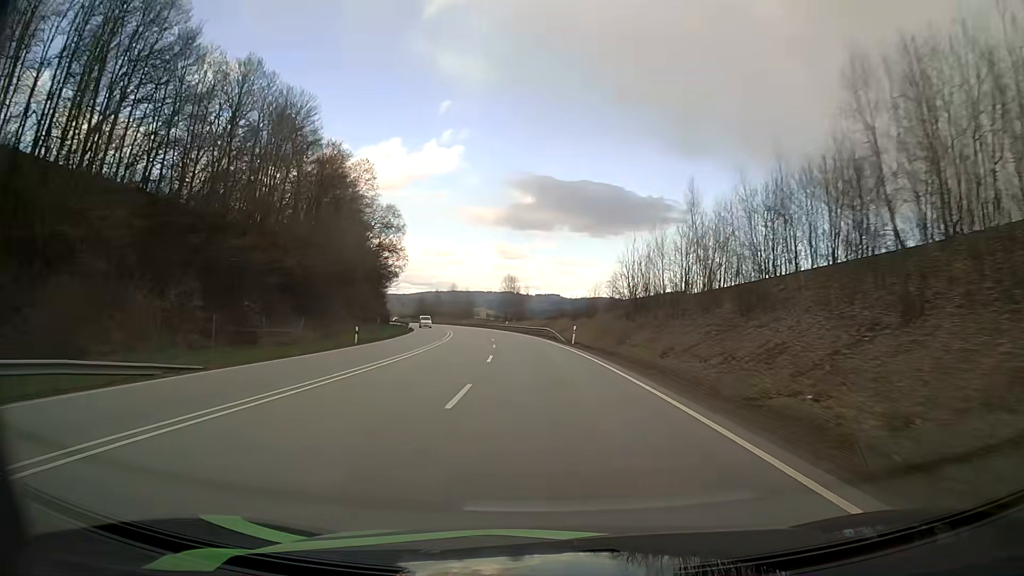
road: primary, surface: asphalt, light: Day
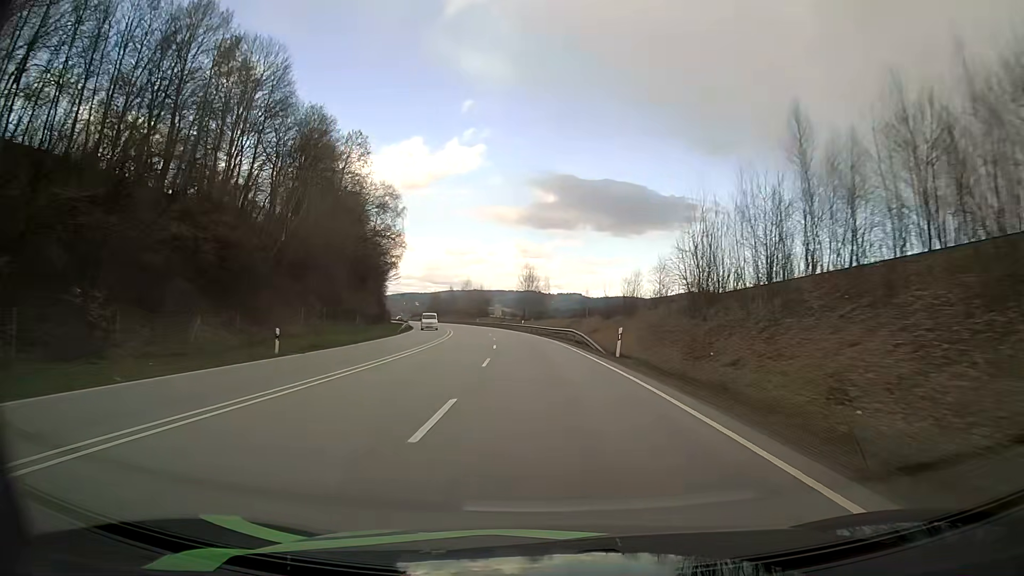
(-0.2, +15.2) m; -2°
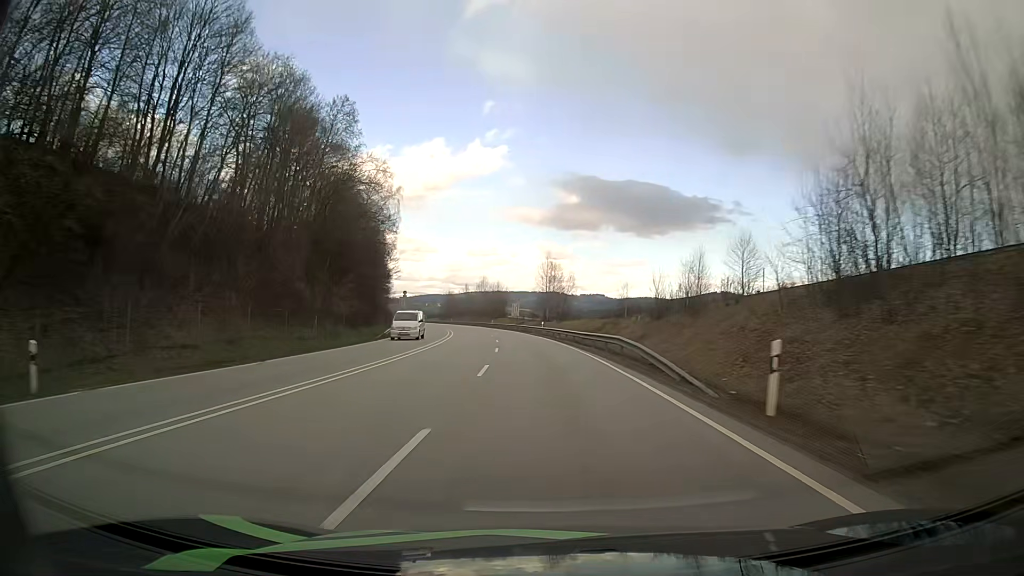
(-0.3, +15.2) m; -2°
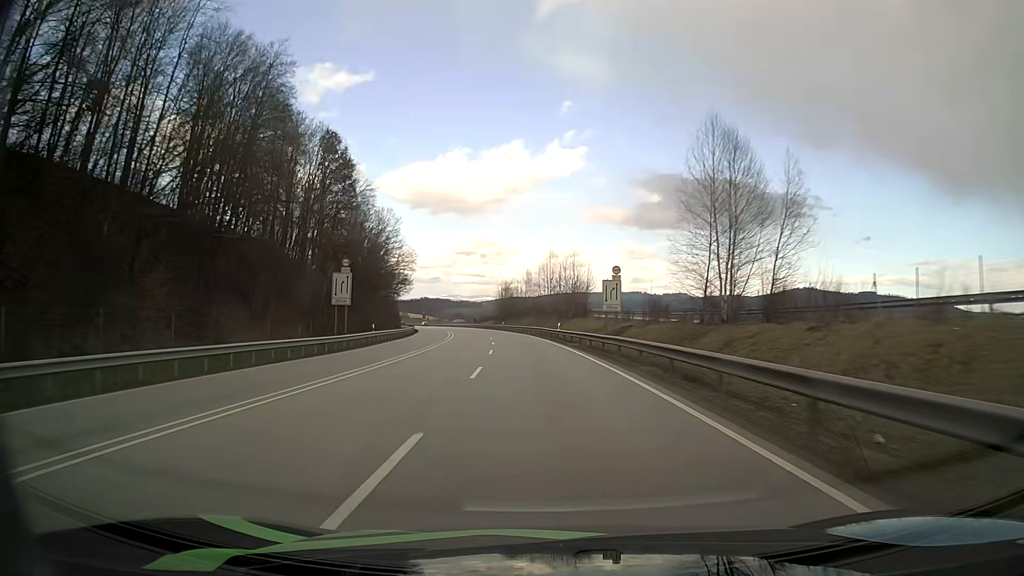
(-3.9, +60.3) m; -7°
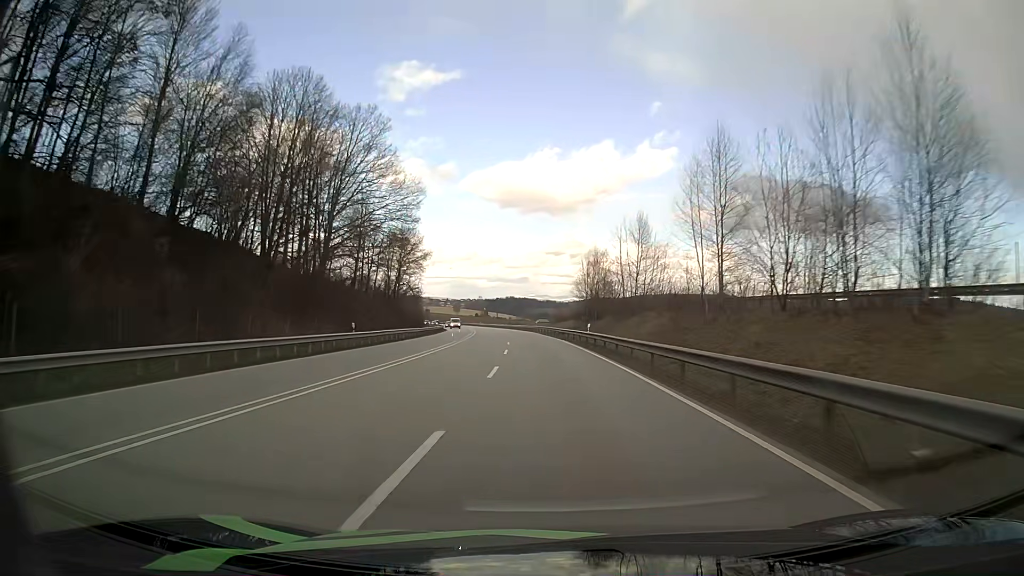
(-3.9, +60.0) m; -8°
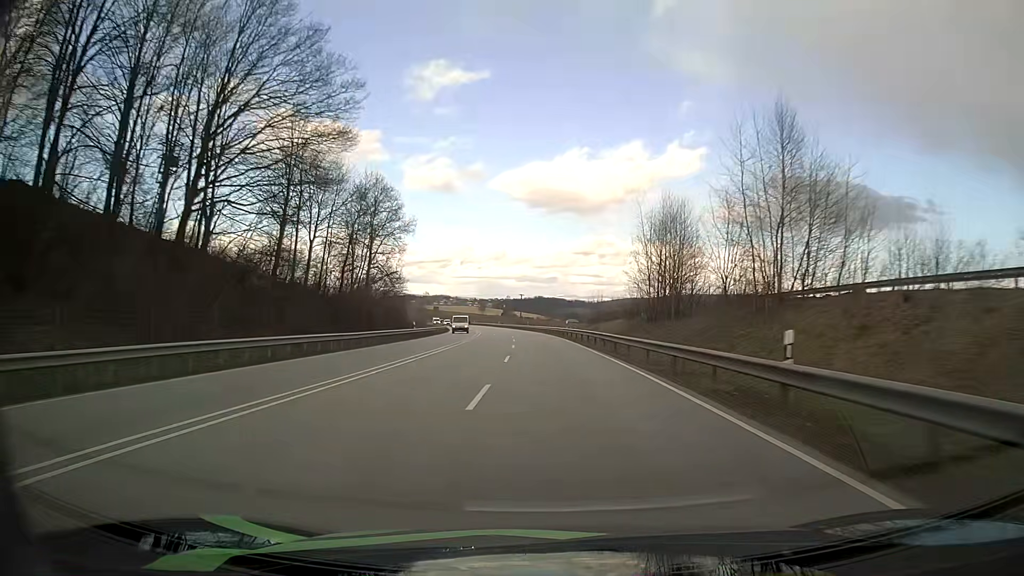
(-0.7, +30.0) m; -2°
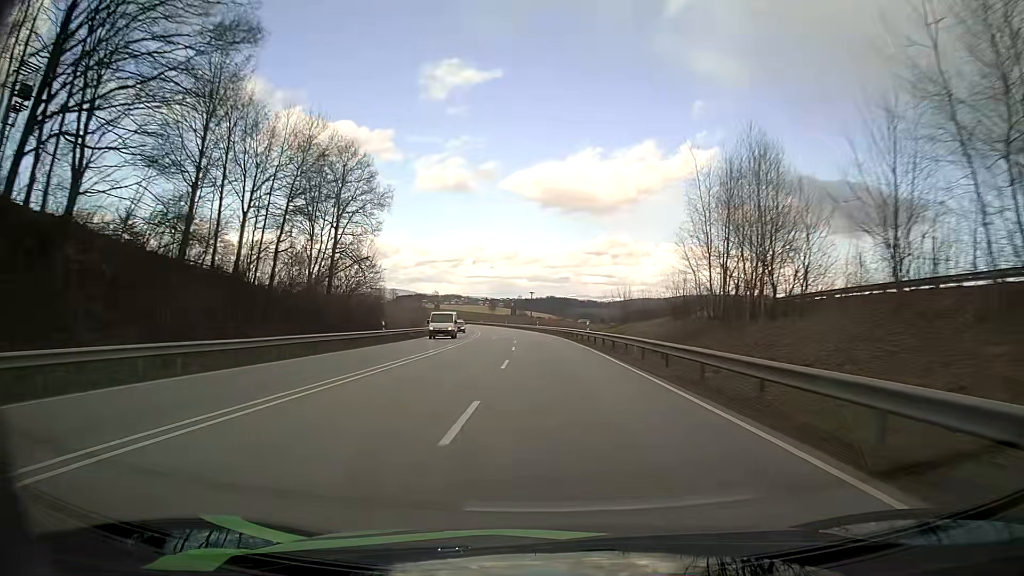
(-0.1, +15.0) m; -1°
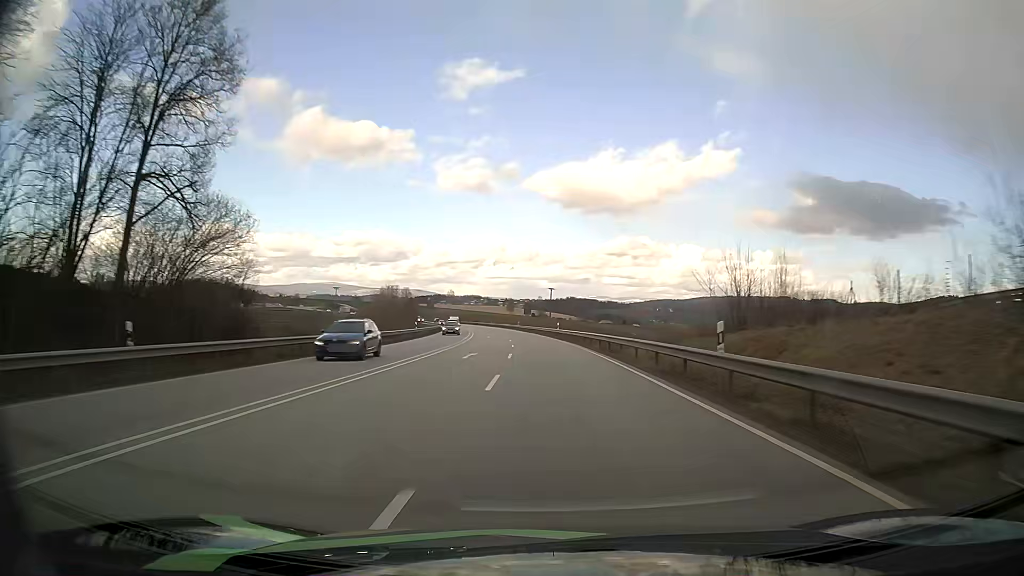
(-0.5, +30.0) m; -2°
(0, +10) (0, +20) (0, +30) (-1, +40) (-1, +50) (-2, +60) (-3, +70) (-4, +80) (-5, +90) (-6, +100) m
